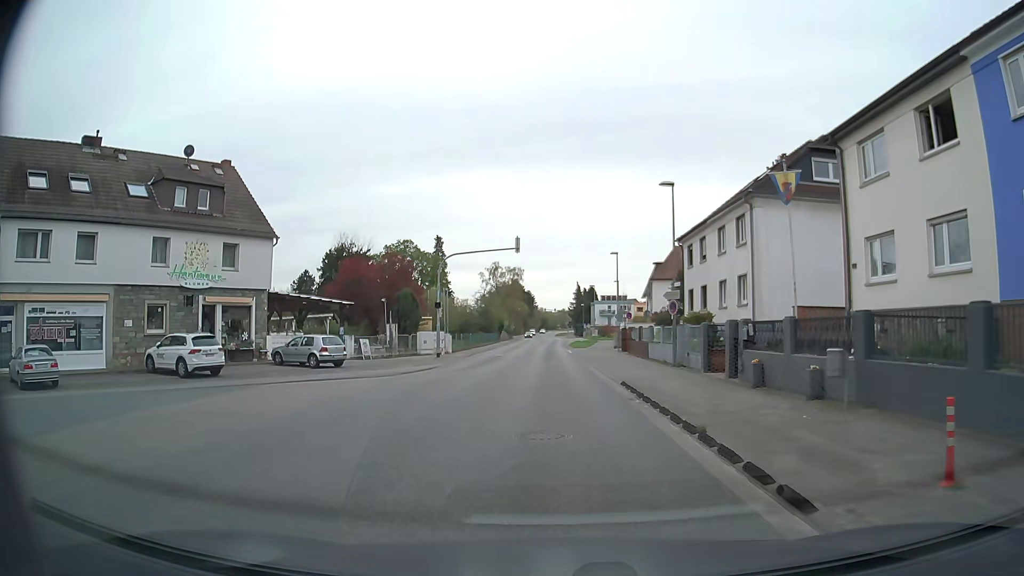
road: secondary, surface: asphalt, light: Day
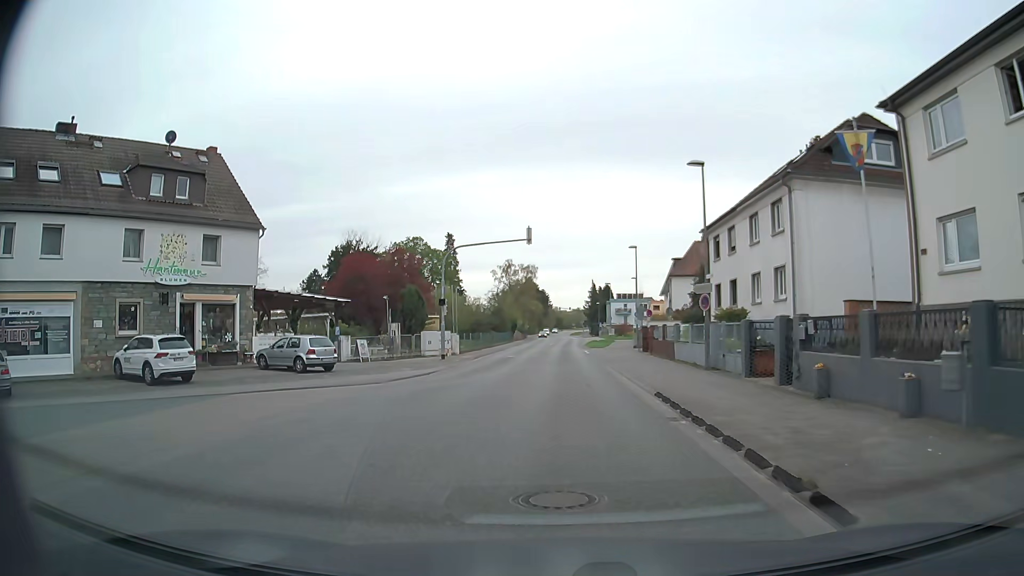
(0.0, +3.4) m; -1°
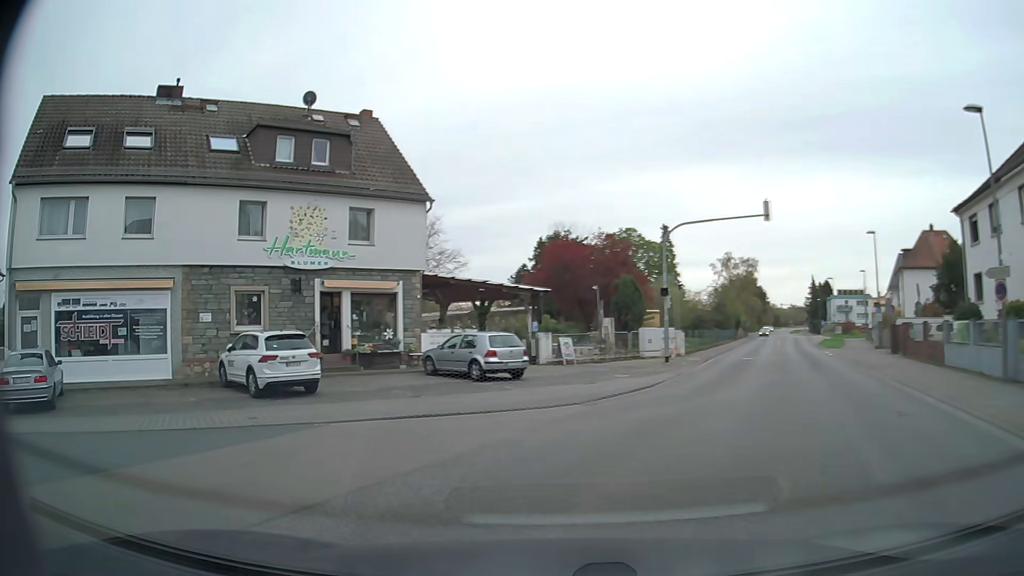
(-0.8, +6.6) m; -17°
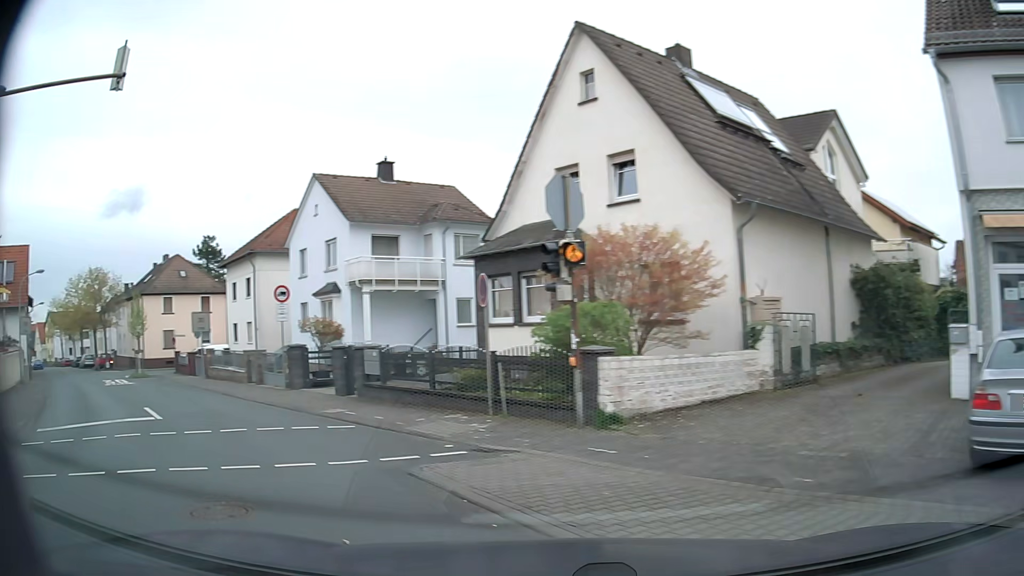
(-5.7, +7.7) m; -82°
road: residential
